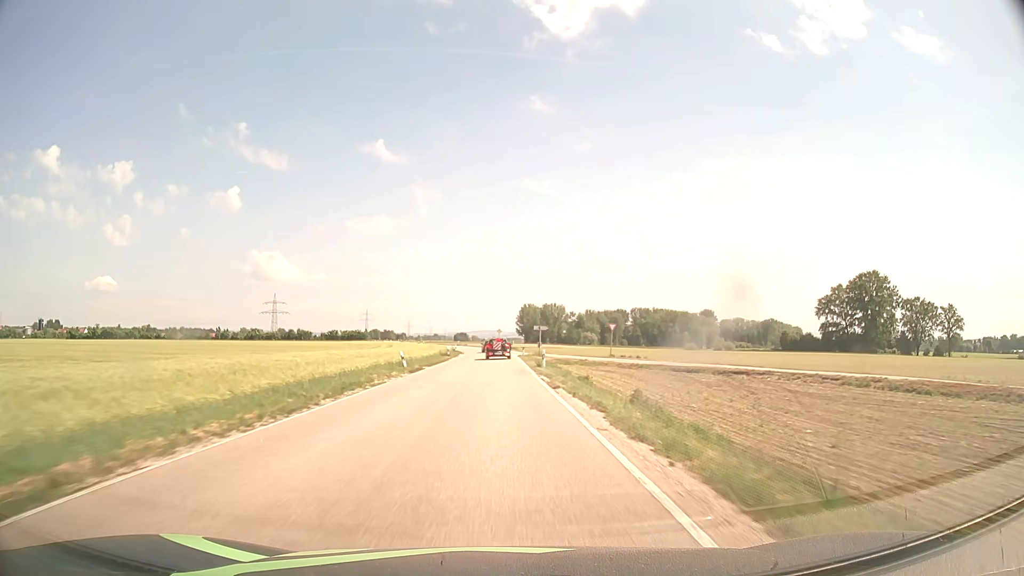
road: secondary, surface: asphalt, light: Day
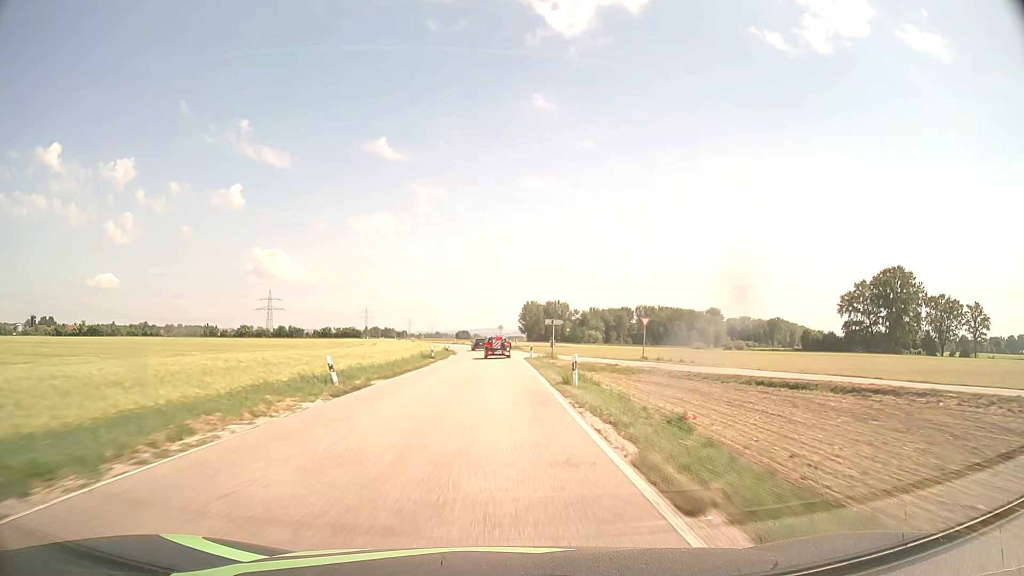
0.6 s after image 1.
(-0.1, +14.2) m; -1°
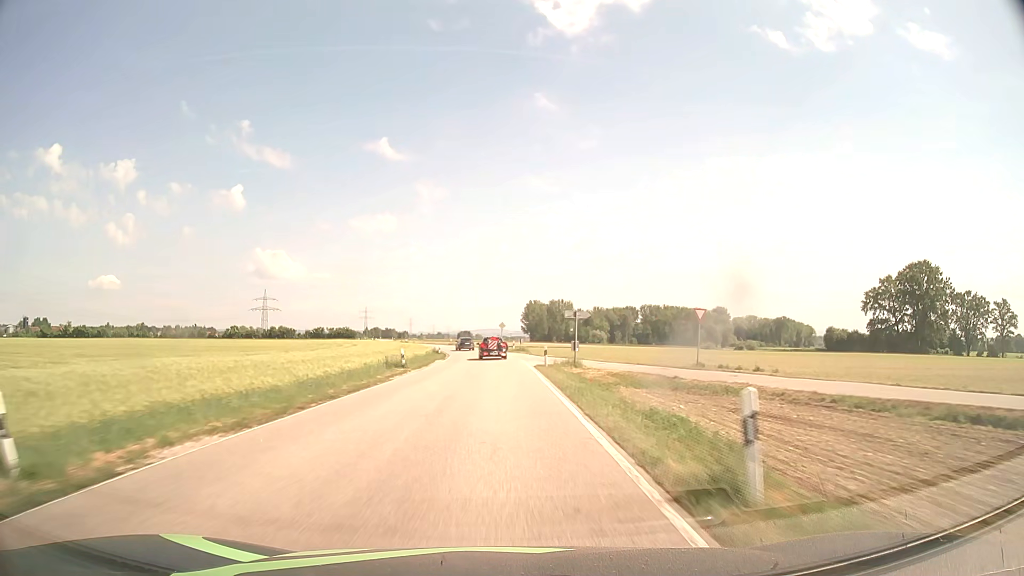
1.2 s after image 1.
(0.0, +13.8) m; 0°
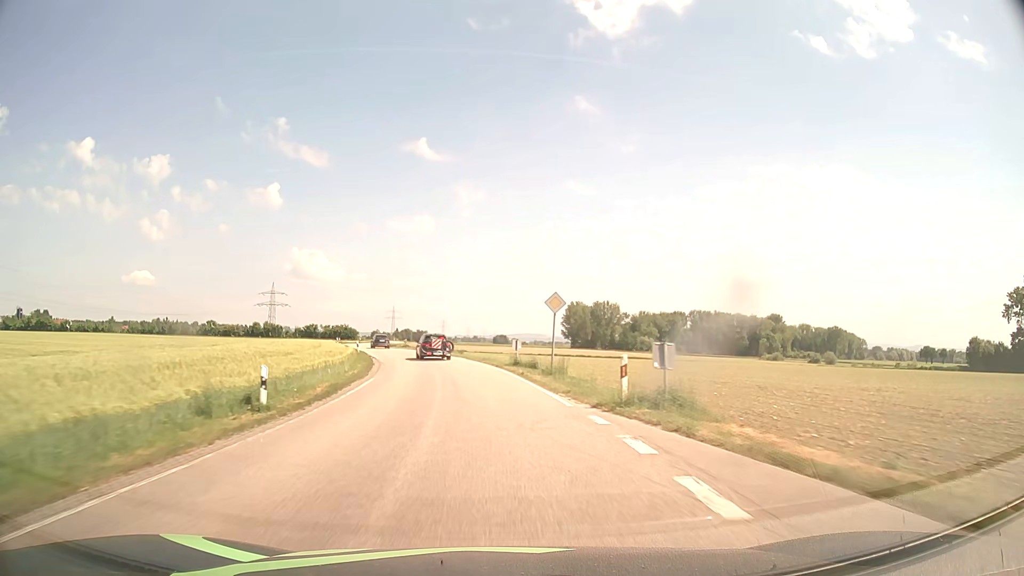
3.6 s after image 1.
(-0.8, +51.5) m; -3°
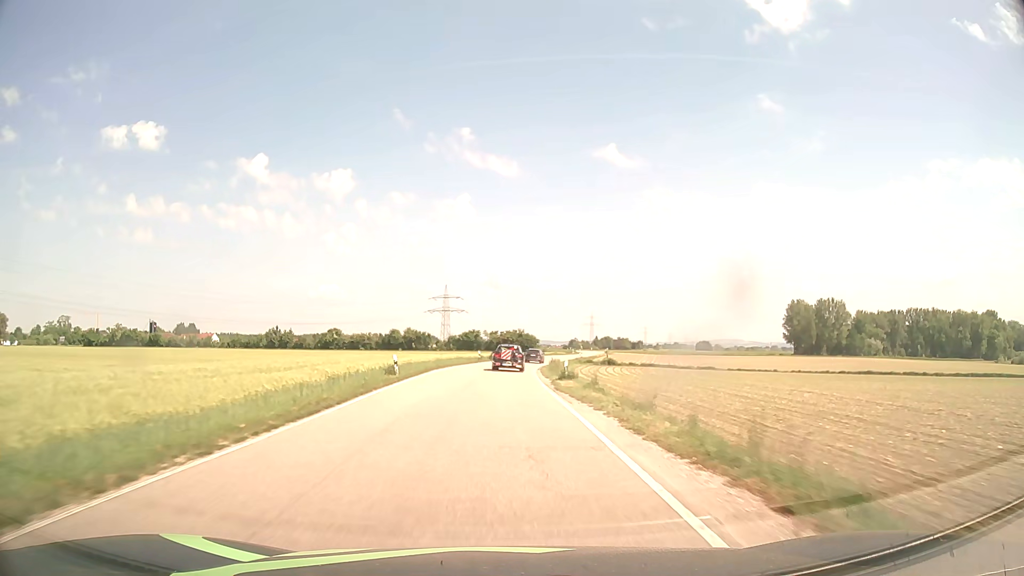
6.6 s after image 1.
(-8.8, +59.7) m; -17°
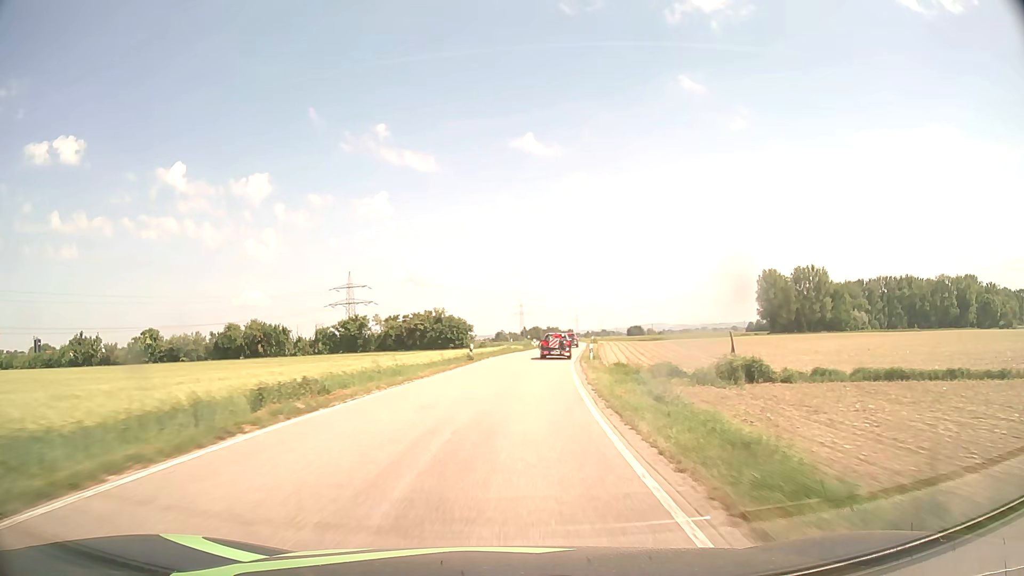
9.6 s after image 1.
(+1.2, +61.8) m; +6°
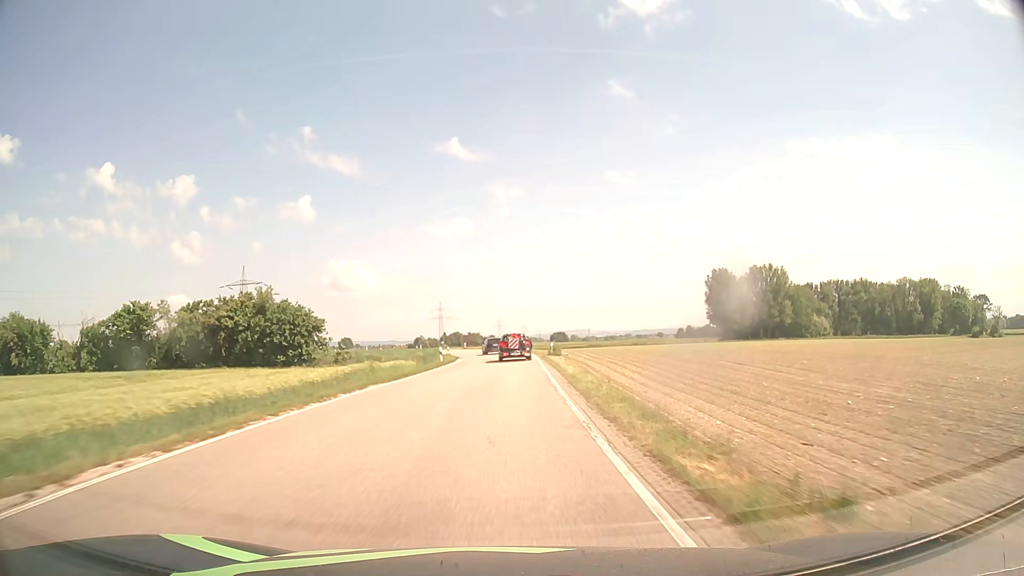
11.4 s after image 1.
(+2.4, +36.9) m; +7°
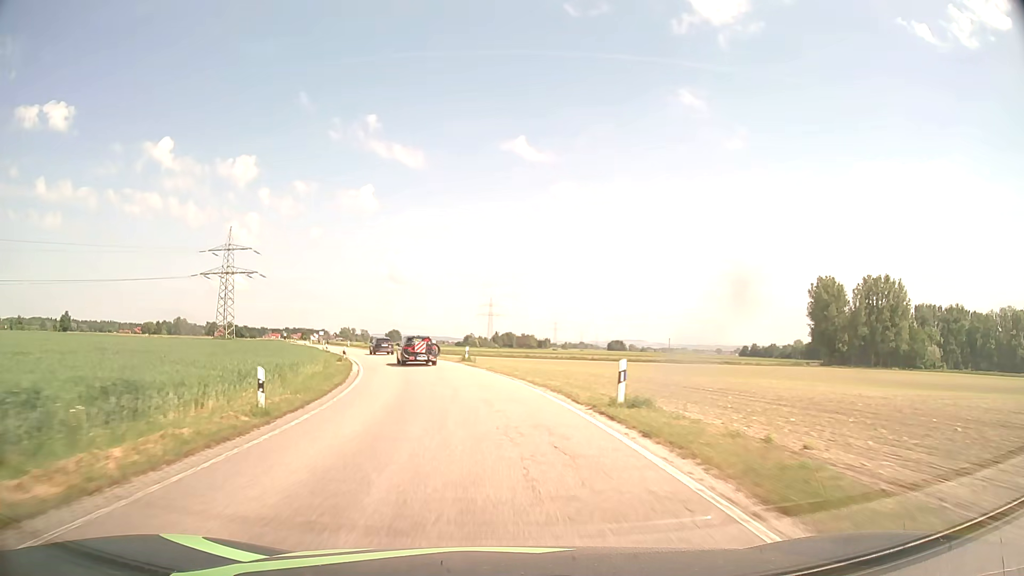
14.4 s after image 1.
(-0.2, +56.8) m; -4°
(0, +10) (-1, +20) (-3, +30) (-5, +40) (-8, +49) (-11, +59) (-14, +68) (-18, +77) (-21, +87) (-25, +96) m
